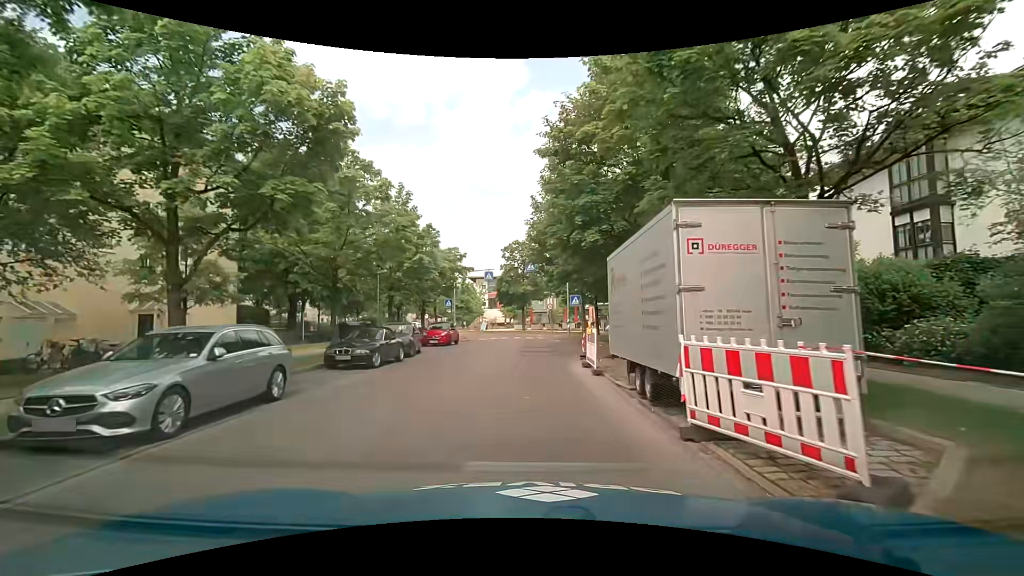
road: residential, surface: asphalt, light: Day
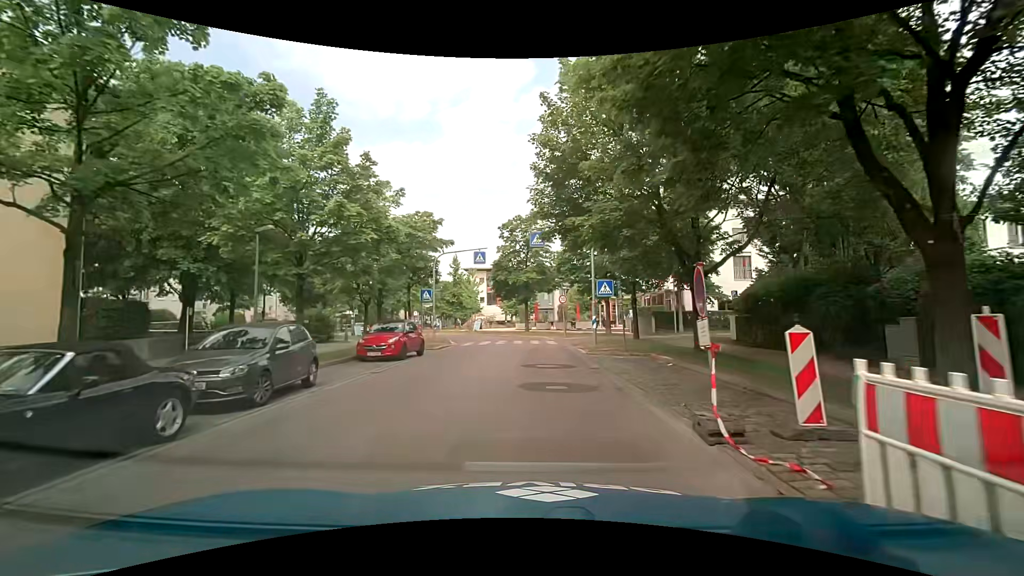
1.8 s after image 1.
(0.0, +12.2) m; -1°
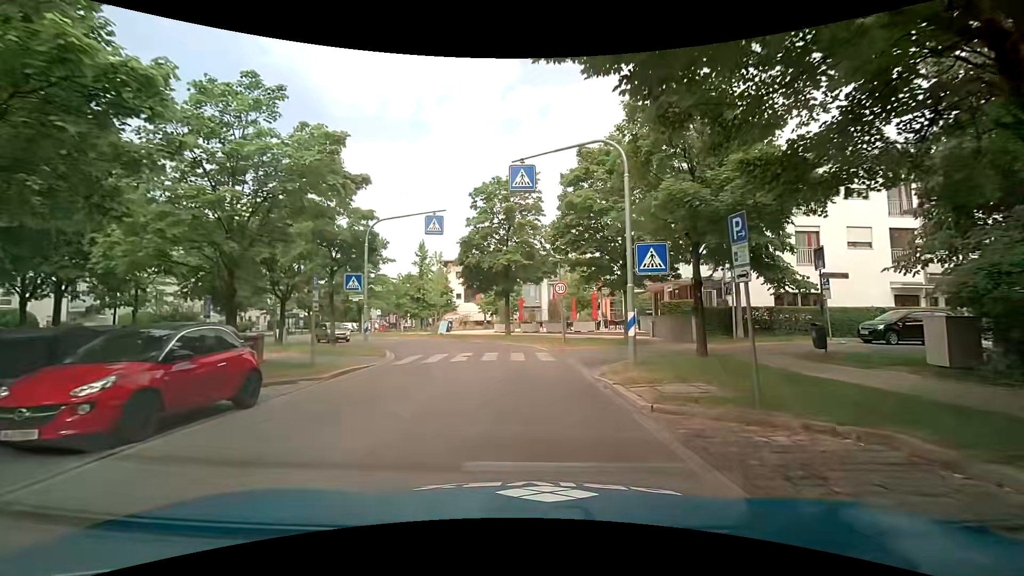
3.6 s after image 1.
(+0.4, +11.7) m; +2°
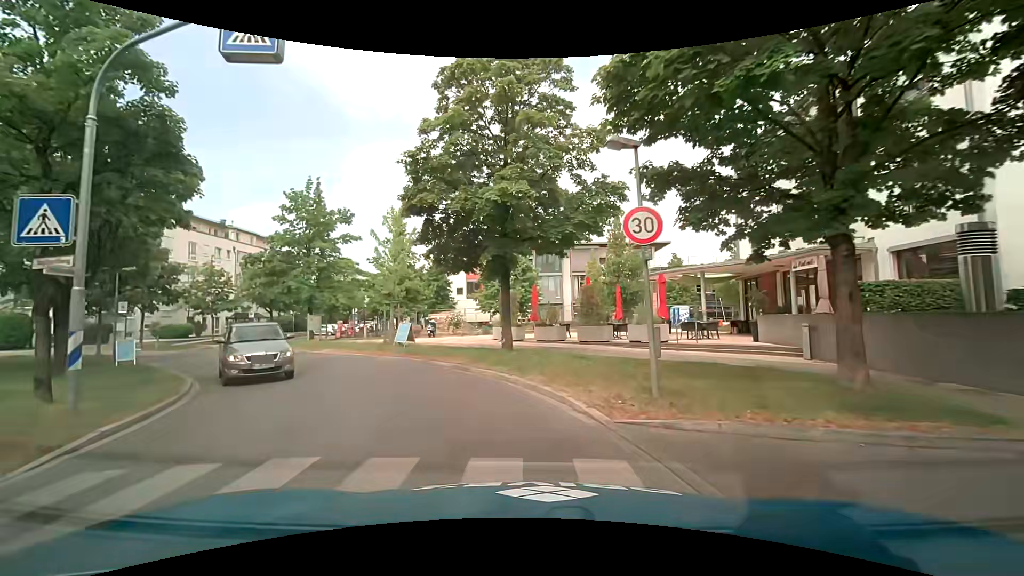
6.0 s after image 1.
(+0.1, +15.4) m; -1°
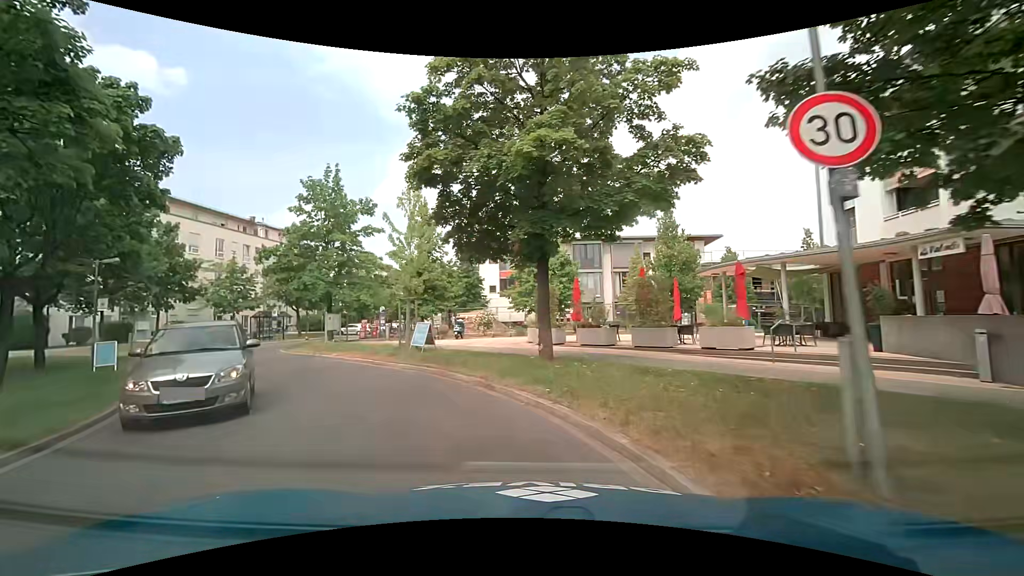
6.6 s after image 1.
(-0.2, +3.8) m; -6°
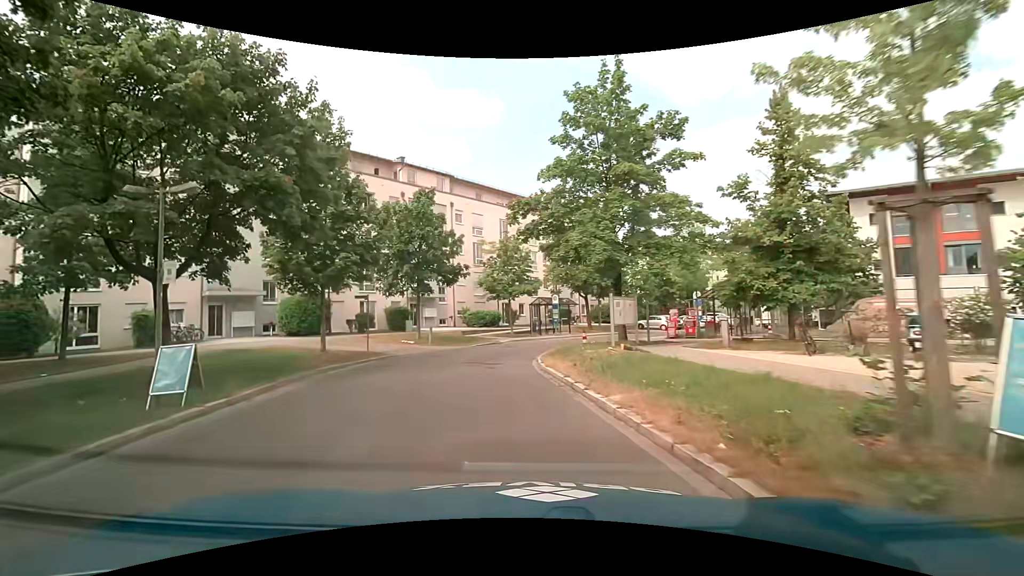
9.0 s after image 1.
(-3.9, +14.1) m; -33°
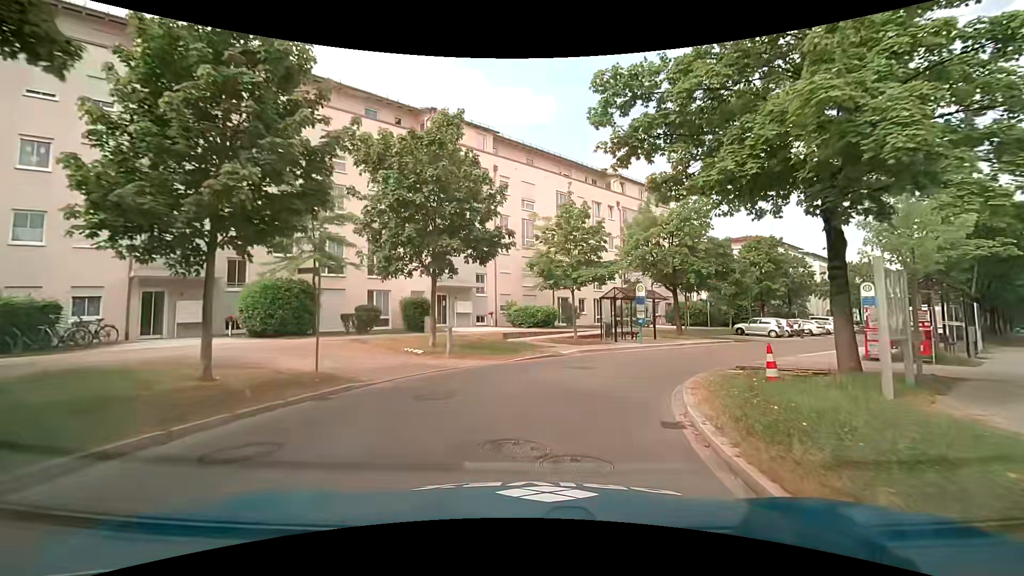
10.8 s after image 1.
(-0.8, +11.0) m; -4°
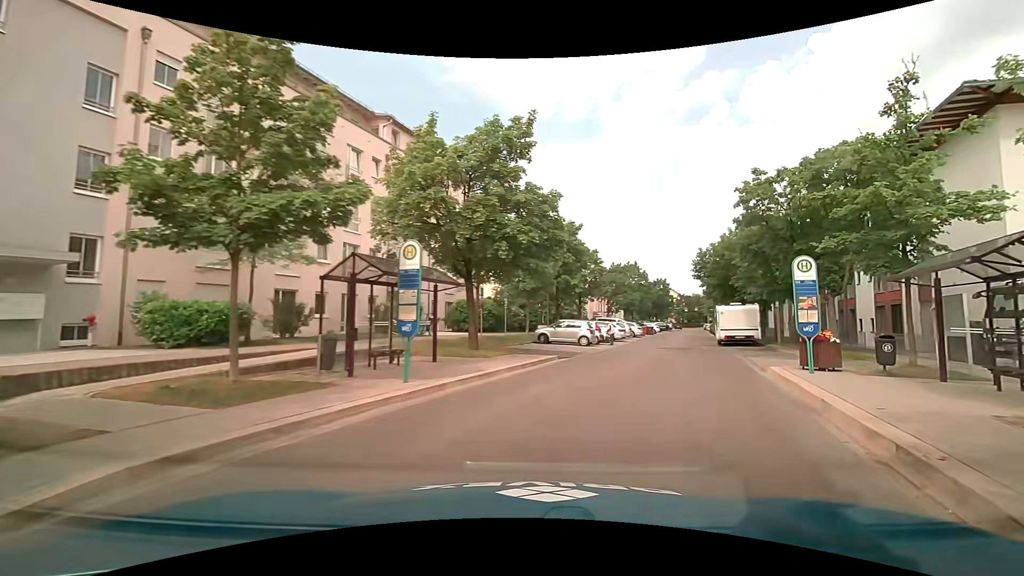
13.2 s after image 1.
(+2.4, +14.4) m; +25°
(+2, +10) (+5, +19) (+8, +29) (+11, +38) (+15, +48) (+18, +57) (+21, +67) (+24, +76) (+27, +86) (+30, +95) m
